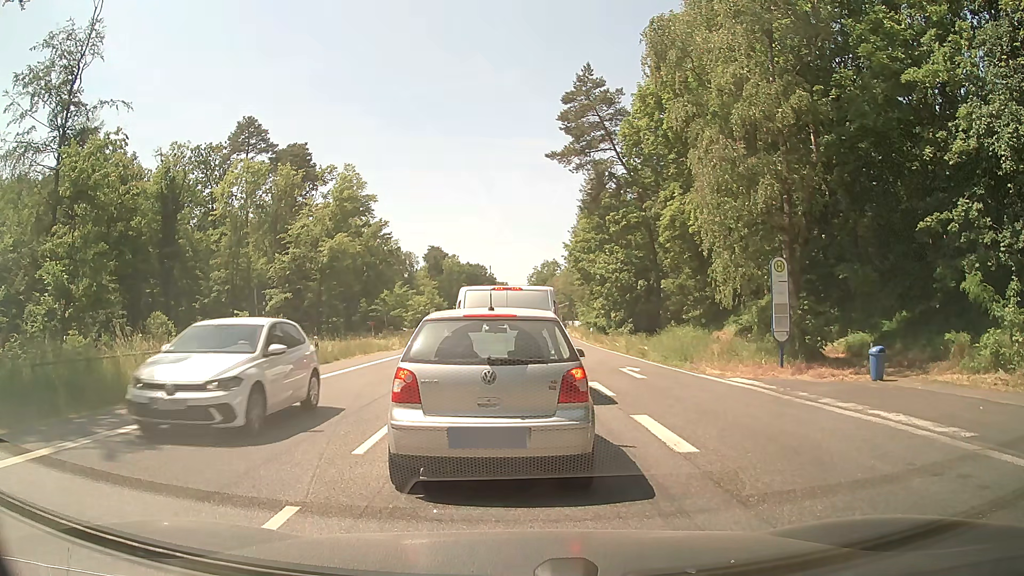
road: secondary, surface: asphalt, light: Day
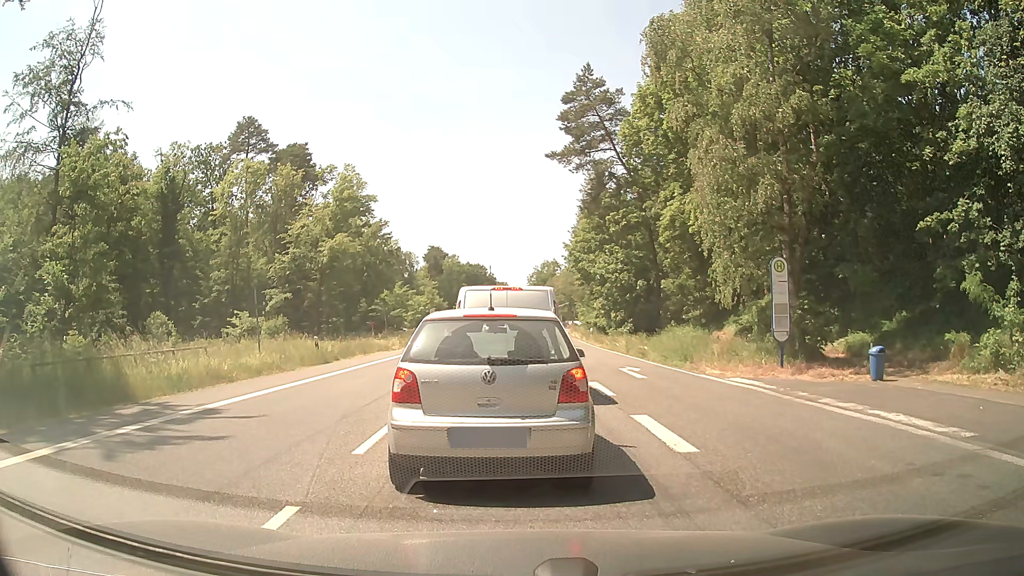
(0.0, 0.0) m; 0°
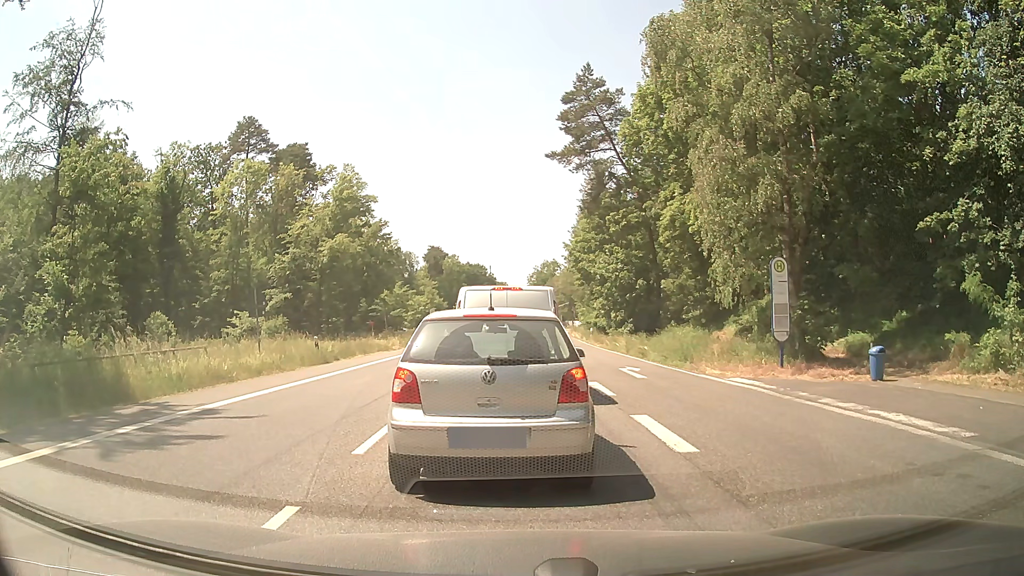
(0.0, 0.0) m; 0°
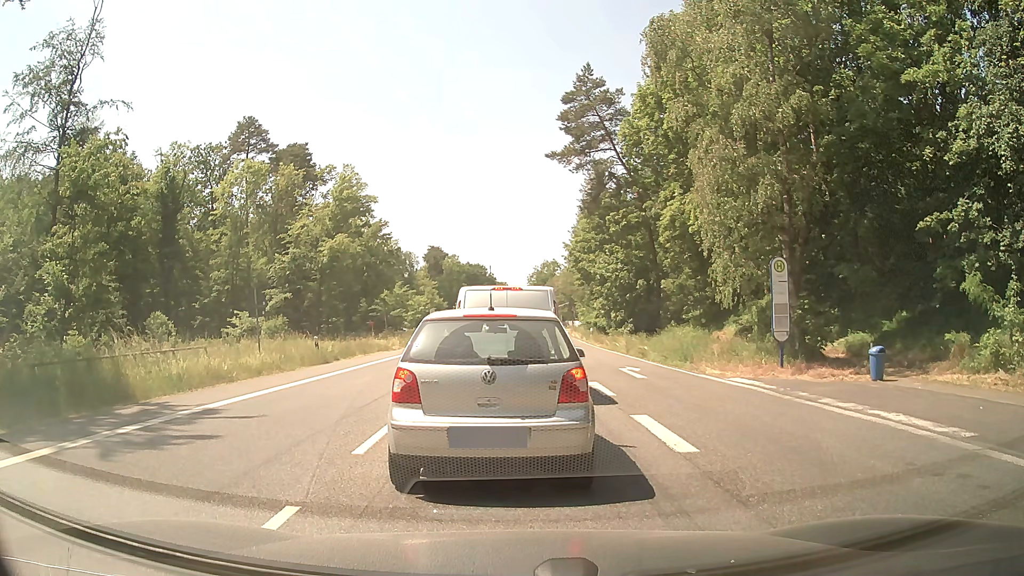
(0.0, 0.0) m; 0°
